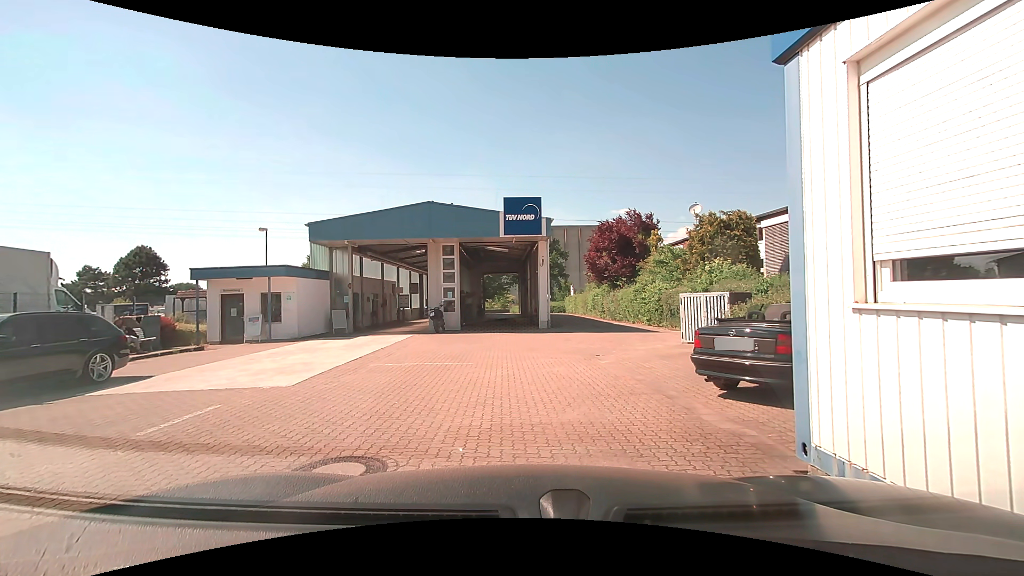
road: service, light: Day
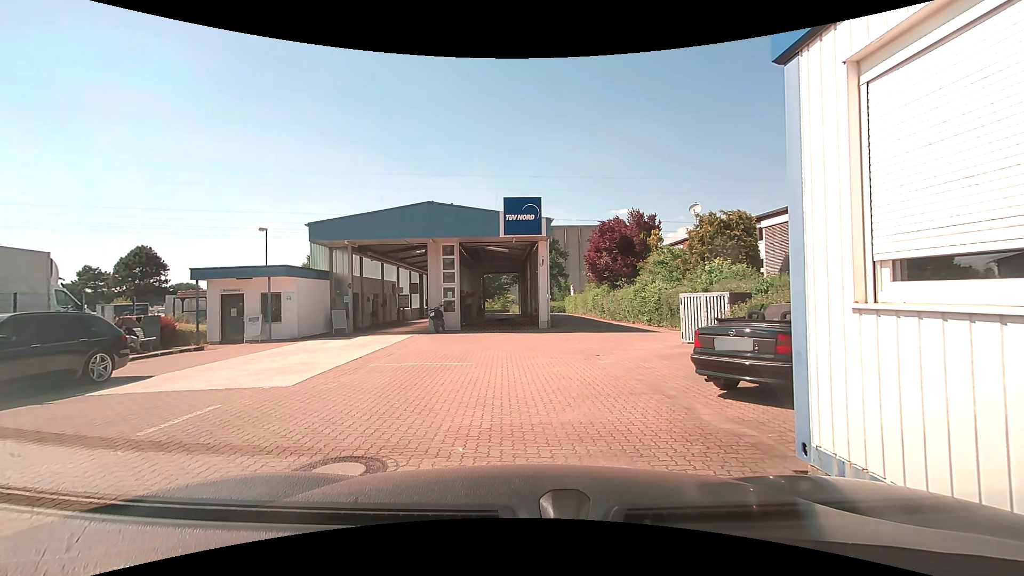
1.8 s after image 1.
(0.0, 0.0) m; 0°
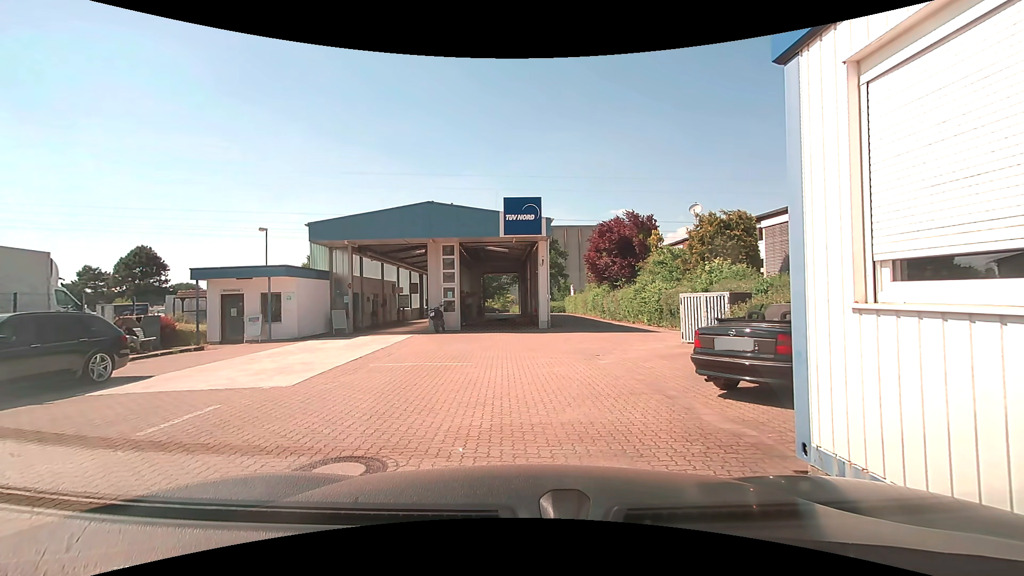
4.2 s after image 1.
(0.0, 0.0) m; 0°
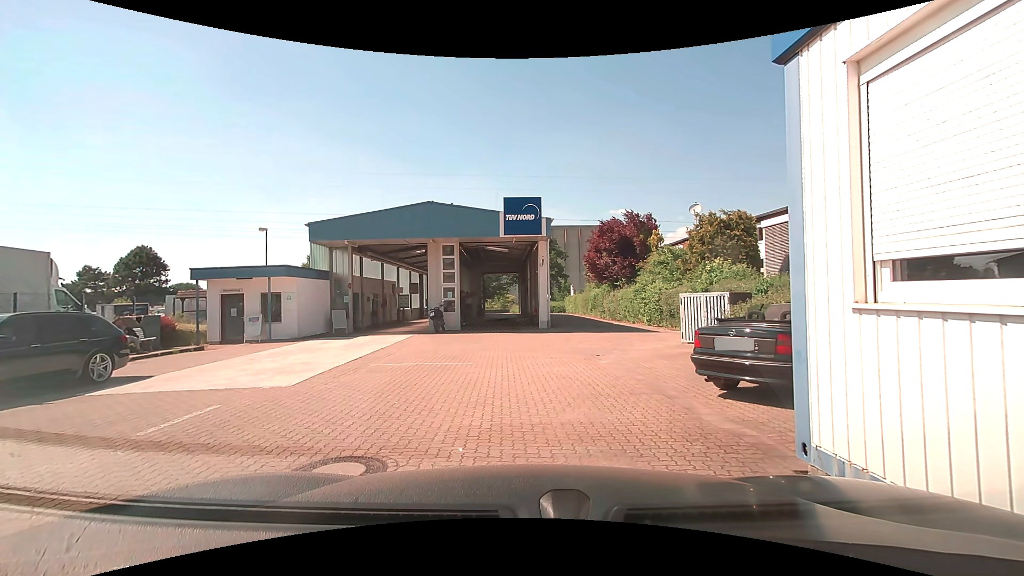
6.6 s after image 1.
(0.0, 0.0) m; 0°
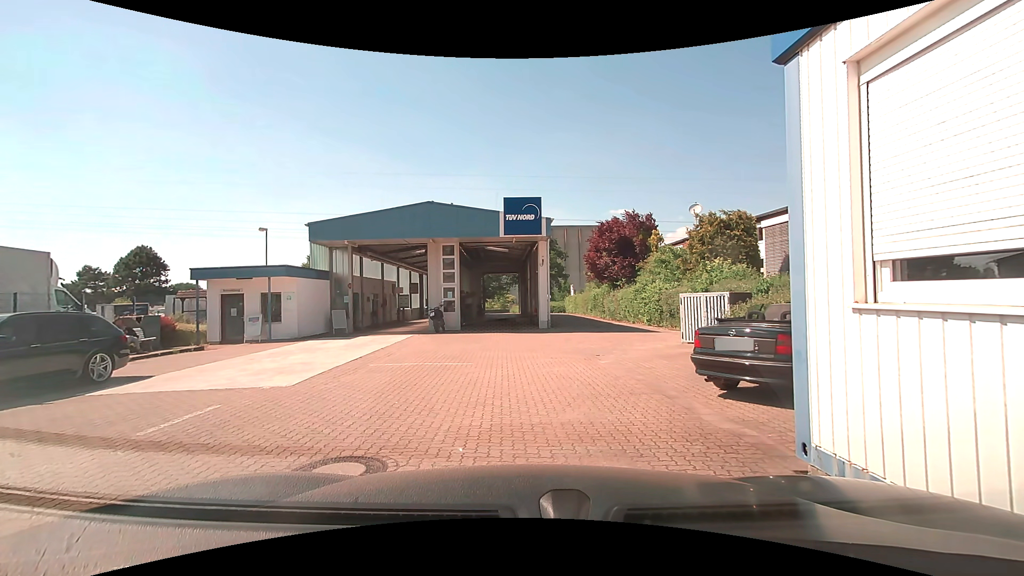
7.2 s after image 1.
(0.0, 0.0) m; 0°
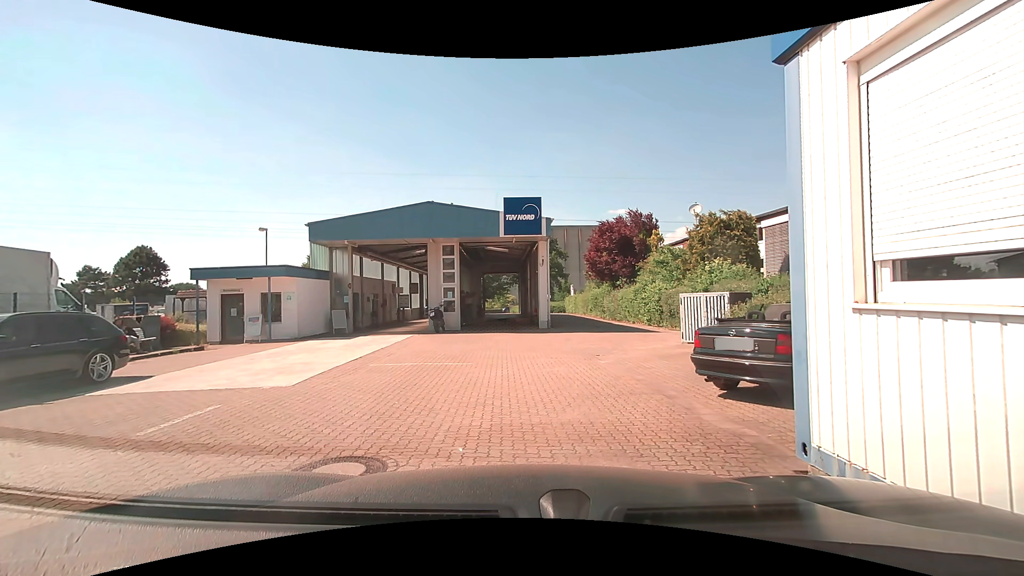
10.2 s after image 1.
(0.0, 0.0) m; 0°
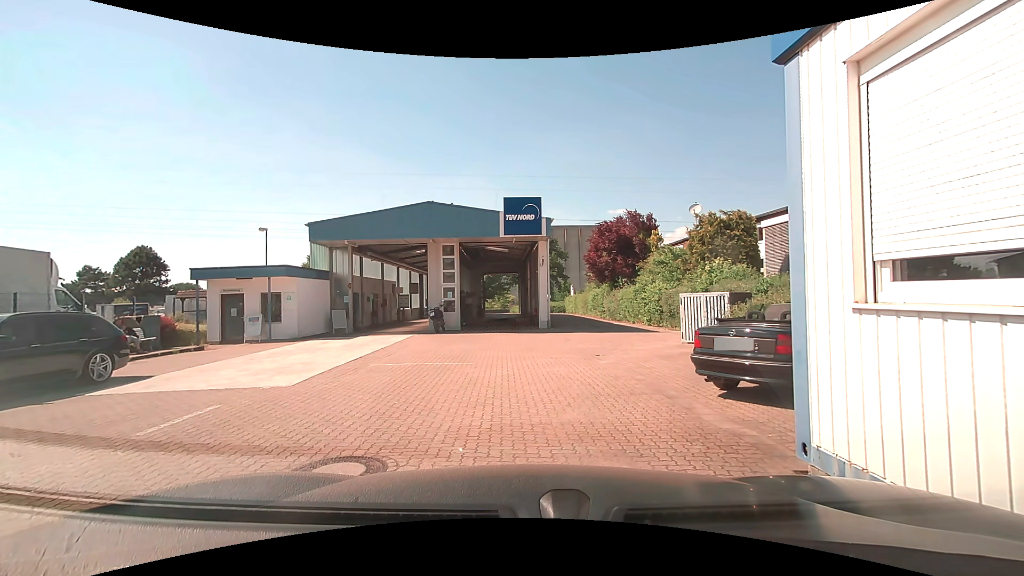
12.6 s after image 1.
(0.0, 0.0) m; 0°
